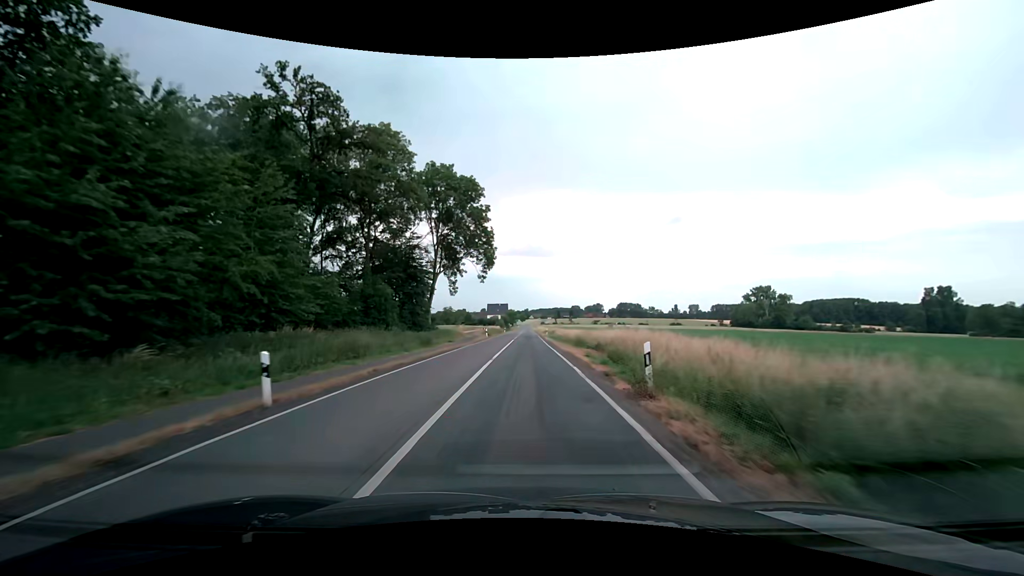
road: secondary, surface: asphalt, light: Day
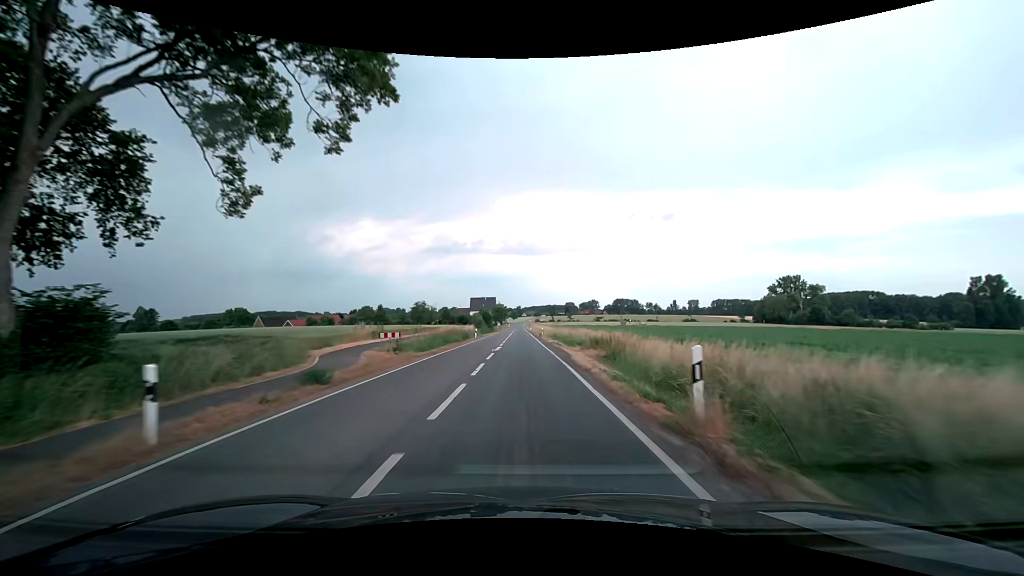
(+0.2, +53.0) m; 0°
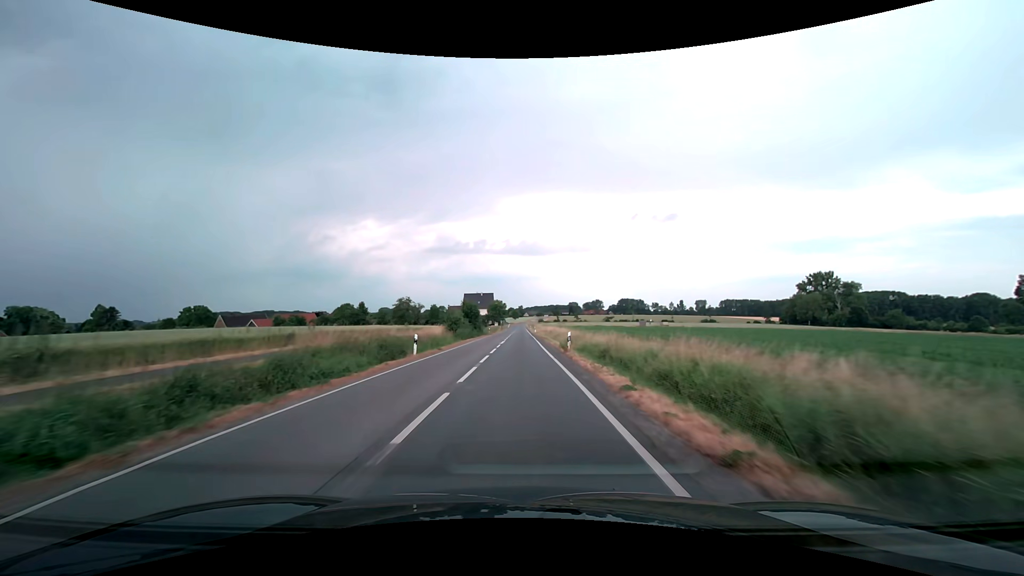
(+0.2, +31.9) m; 0°
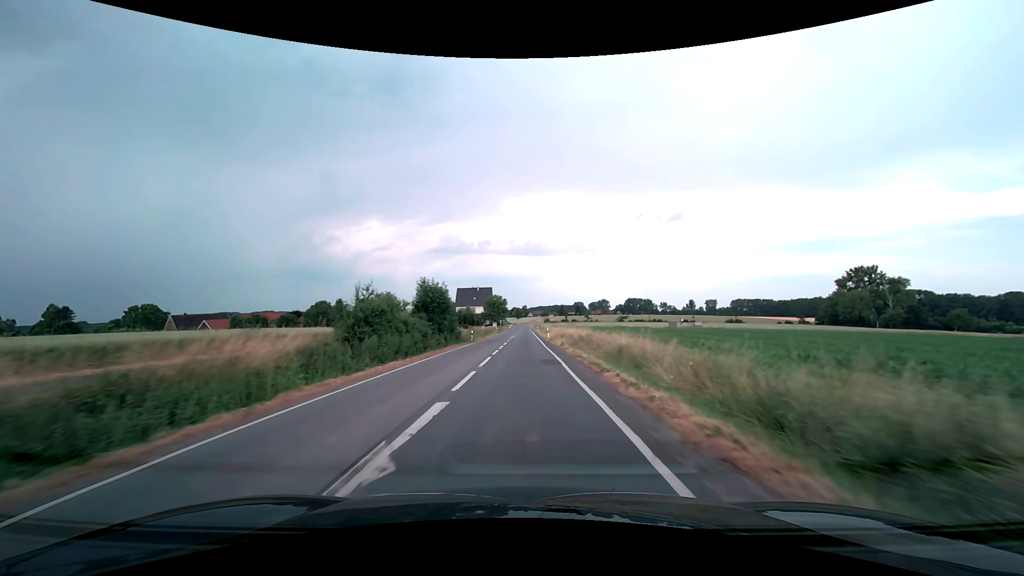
(-0.2, +31.9) m; 0°
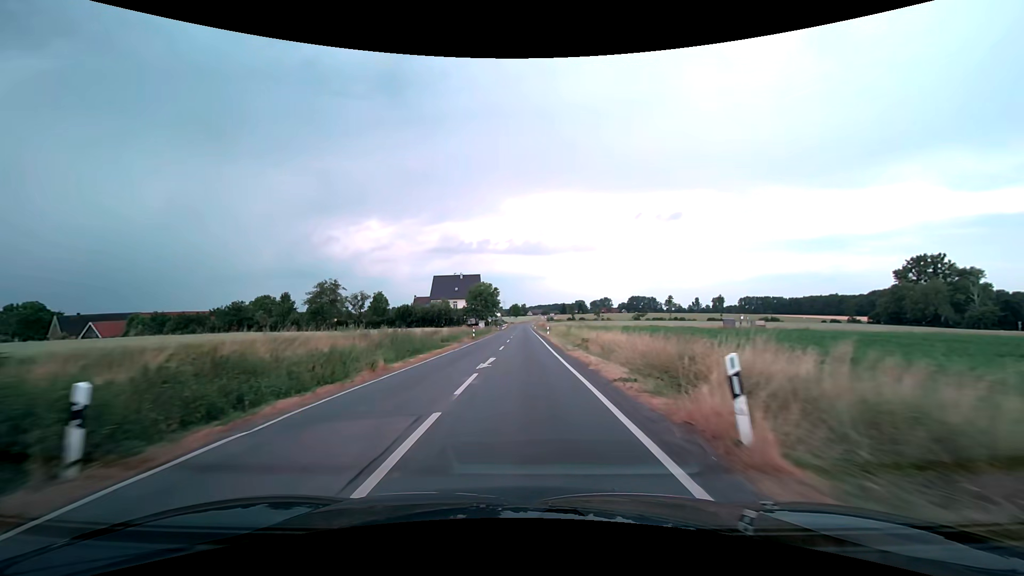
(0.0, +42.4) m; 0°
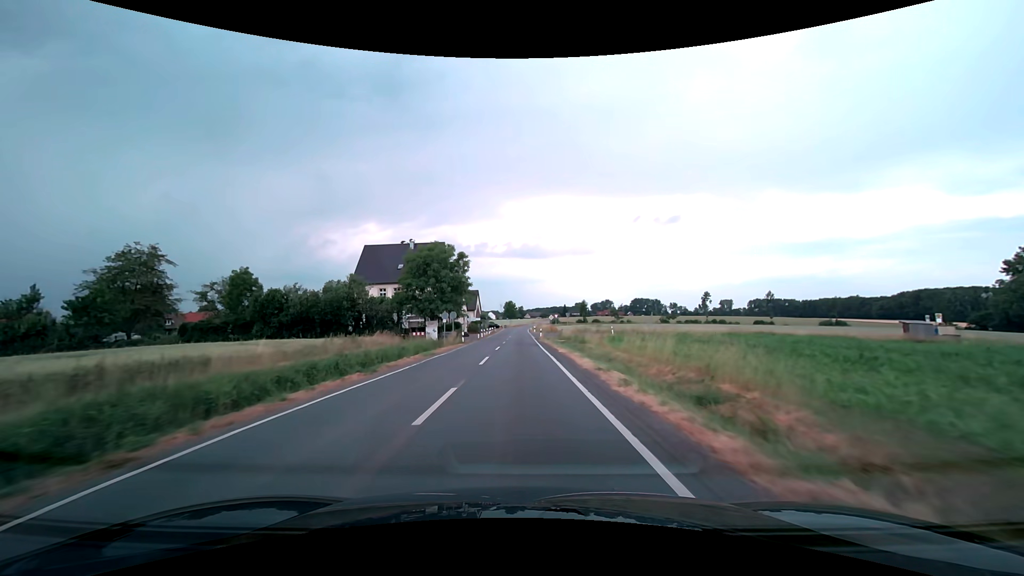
(+0.1, +53.0) m; 0°
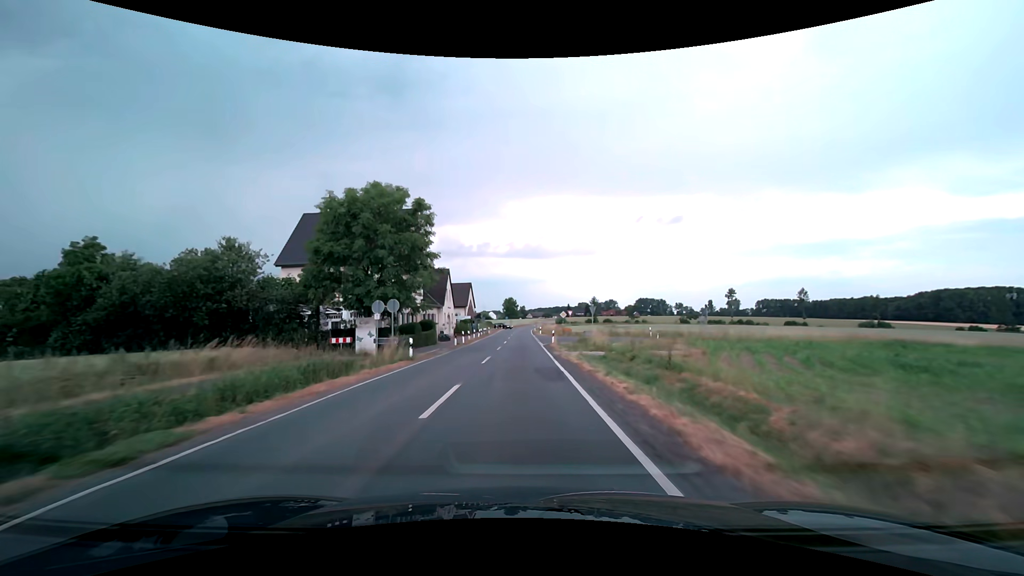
(0.0, +21.1) m; 0°
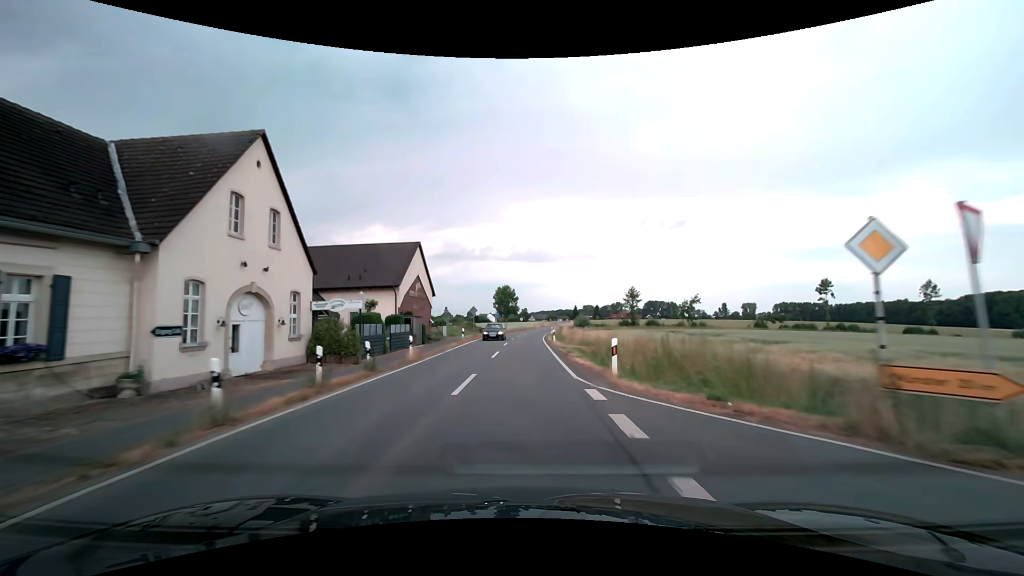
(-0.2, +52.7) m; 0°
(0, +10) (0, +20) (0, +30) (0, +40) (+1, +50) (+1, +60) (+2, +70) (+2, +80) (+3, +90) (+4, +100) m
